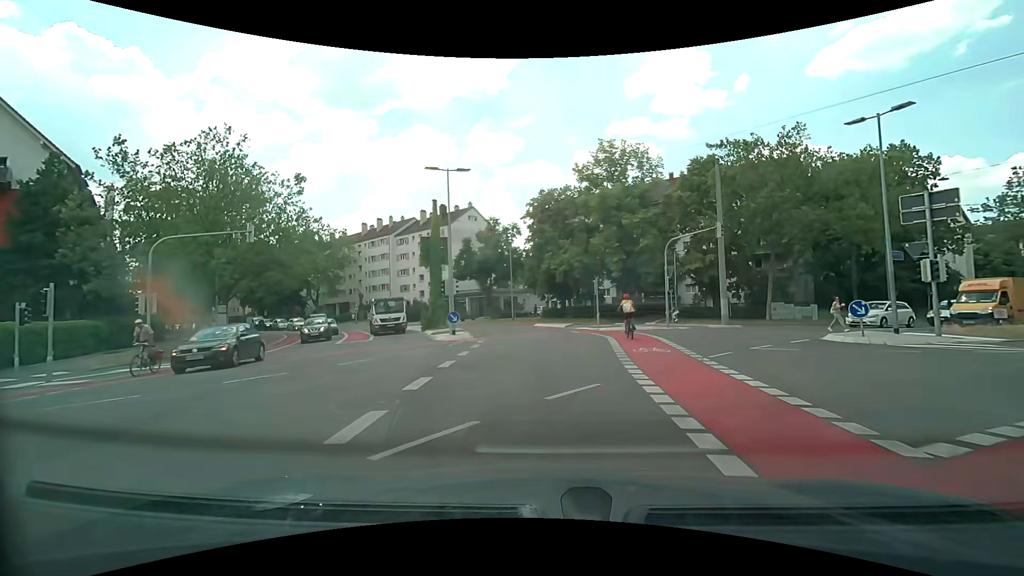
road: secondary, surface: asphalt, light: Day
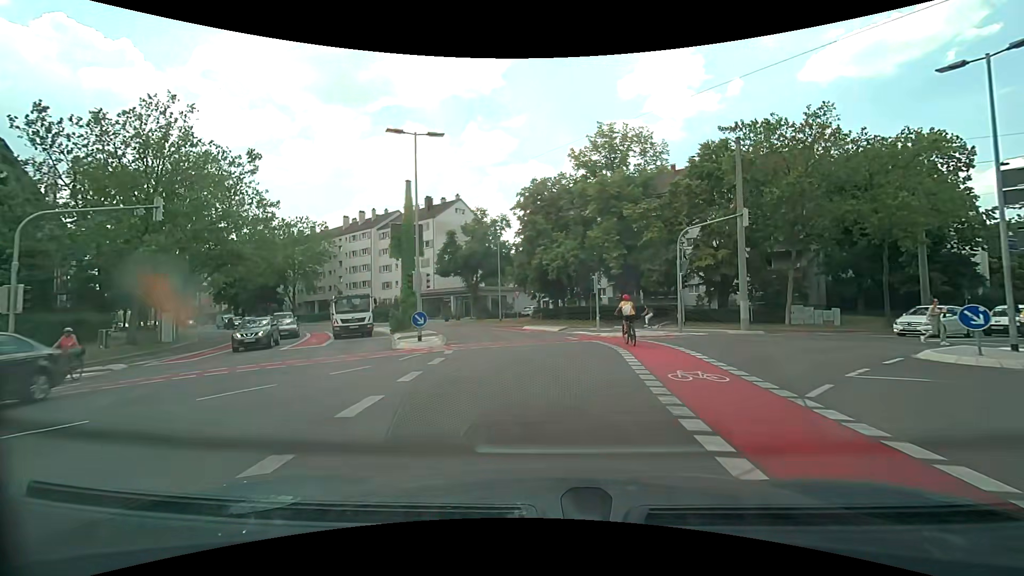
(0.0, +5.0) m; +1°
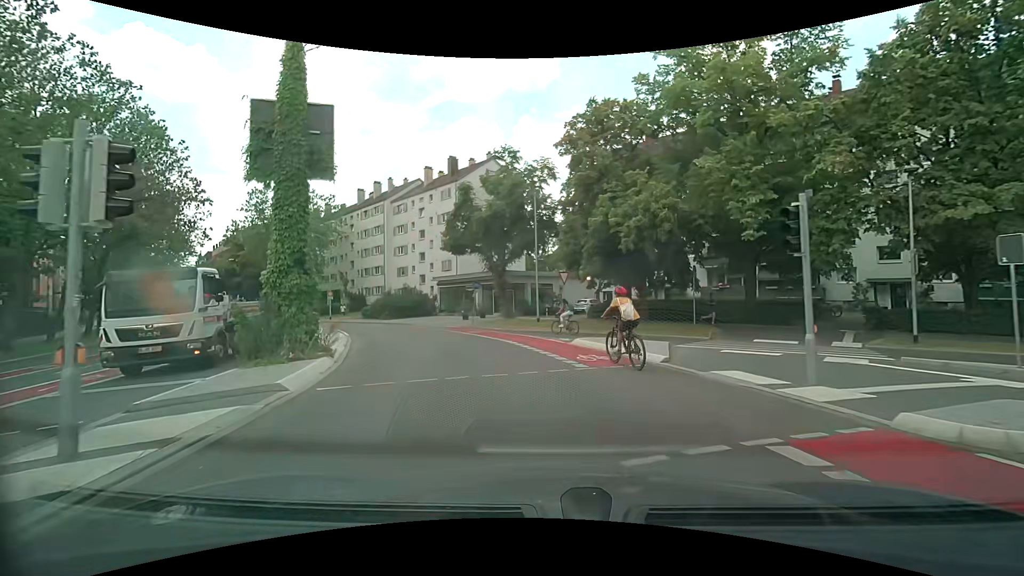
(-0.3, +18.0) m; -5°
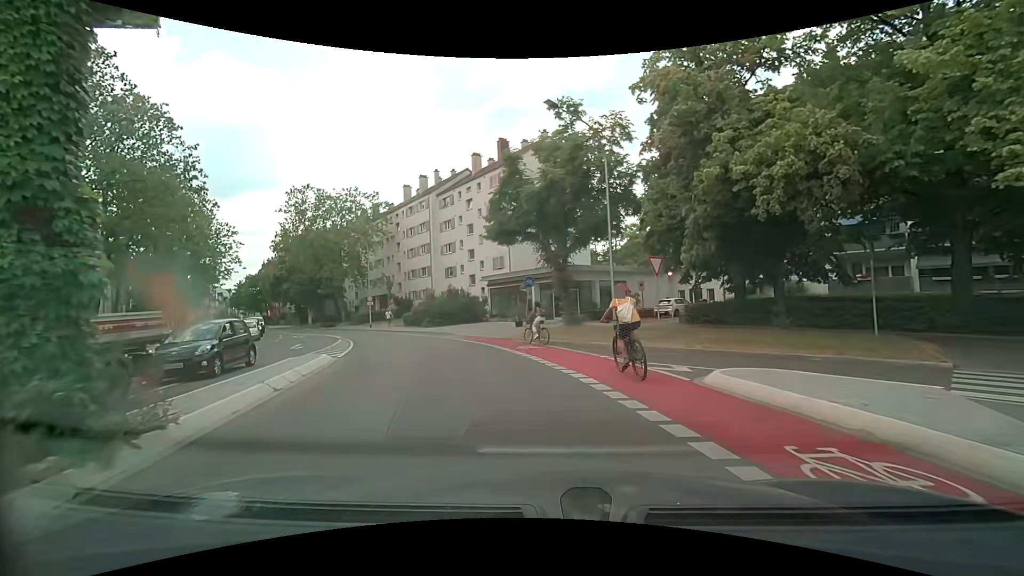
(-0.5, +8.1) m; -7°
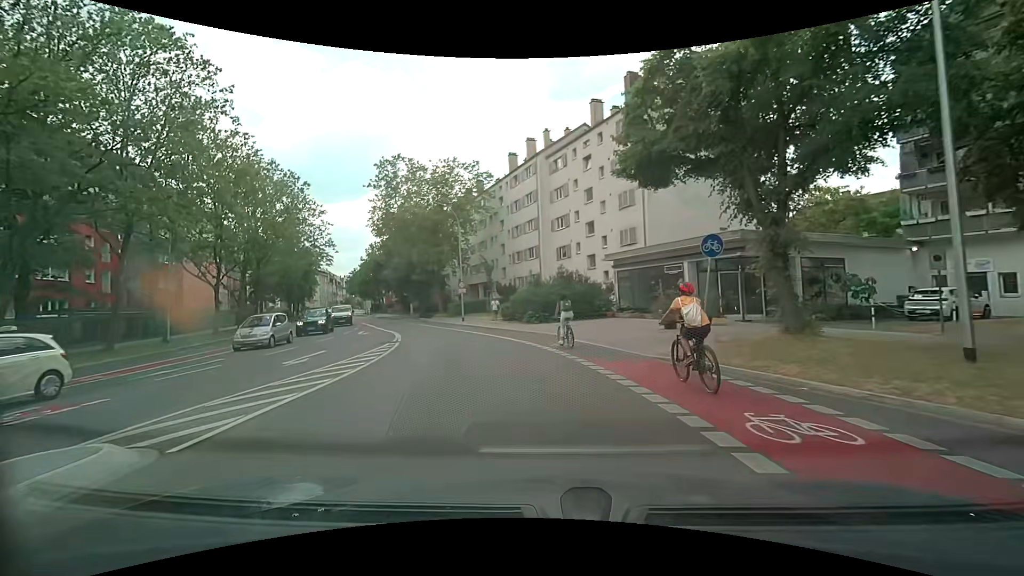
(-1.5, +11.8) m; -14°
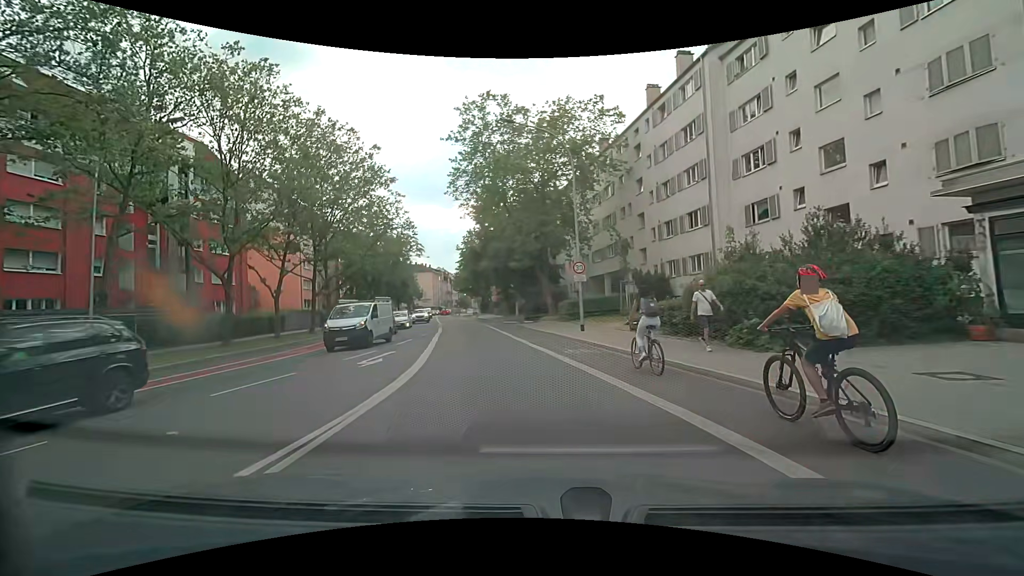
(-2.4, +16.8) m; -14°
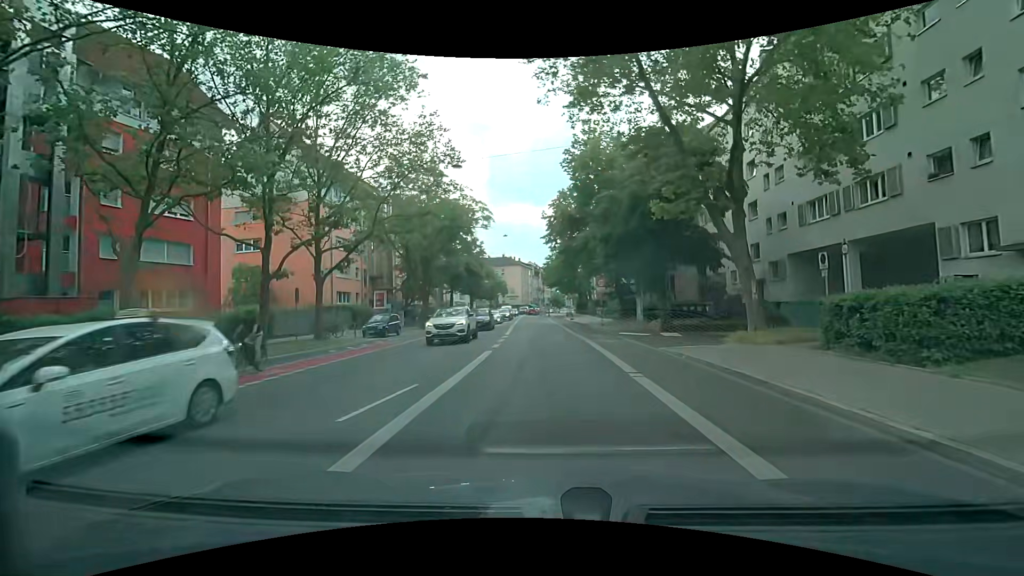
(-2.7, +21.7) m; -12°
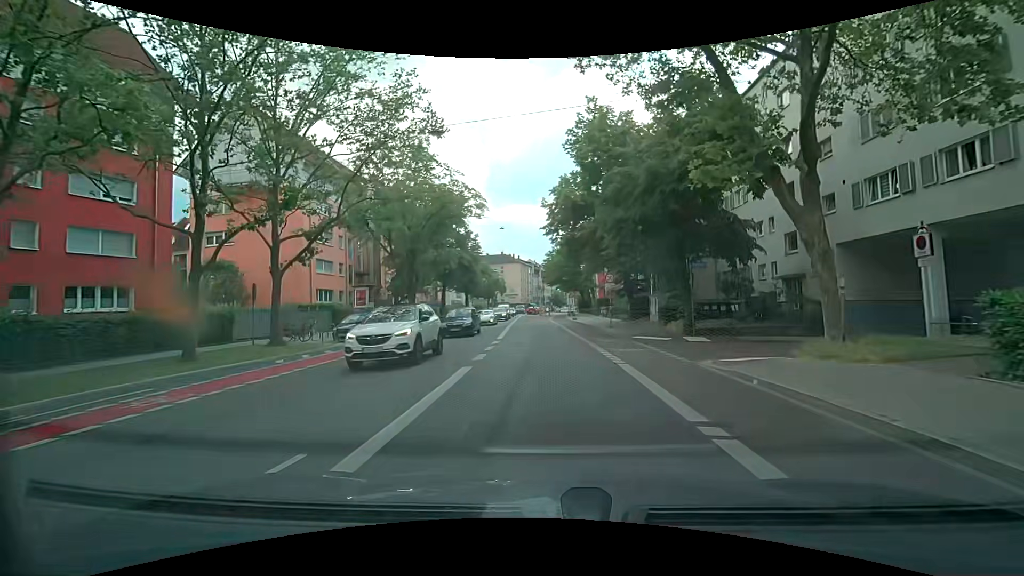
(+0.1, +4.5) m; 0°
(0, +10) (0, +20) (0, +30) (-1, +40) (-1, +50) (-1, +60) (-1, +70) (-2, +80) (-2, +90) (-2, +100) m
